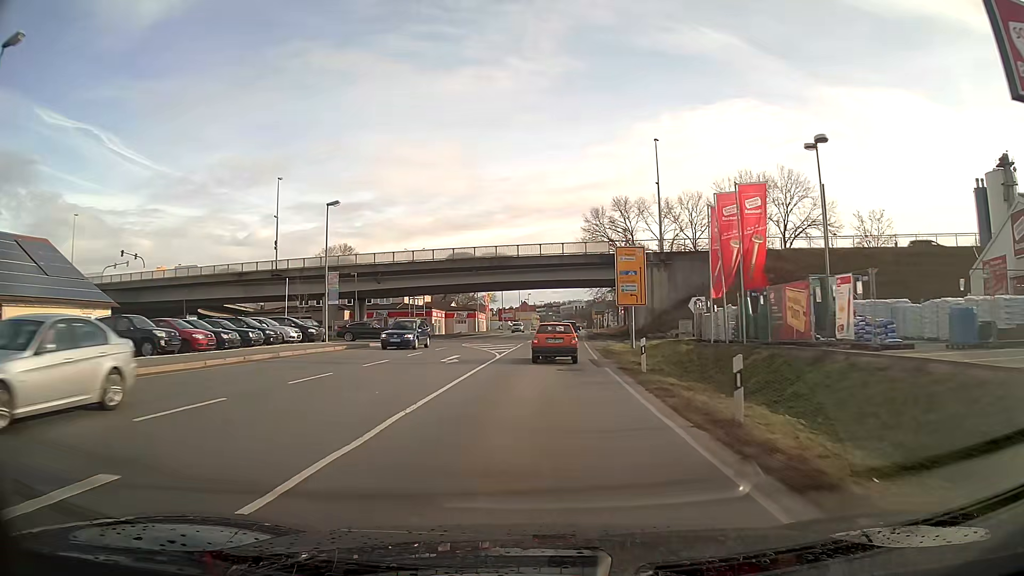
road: primary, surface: asphalt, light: Day
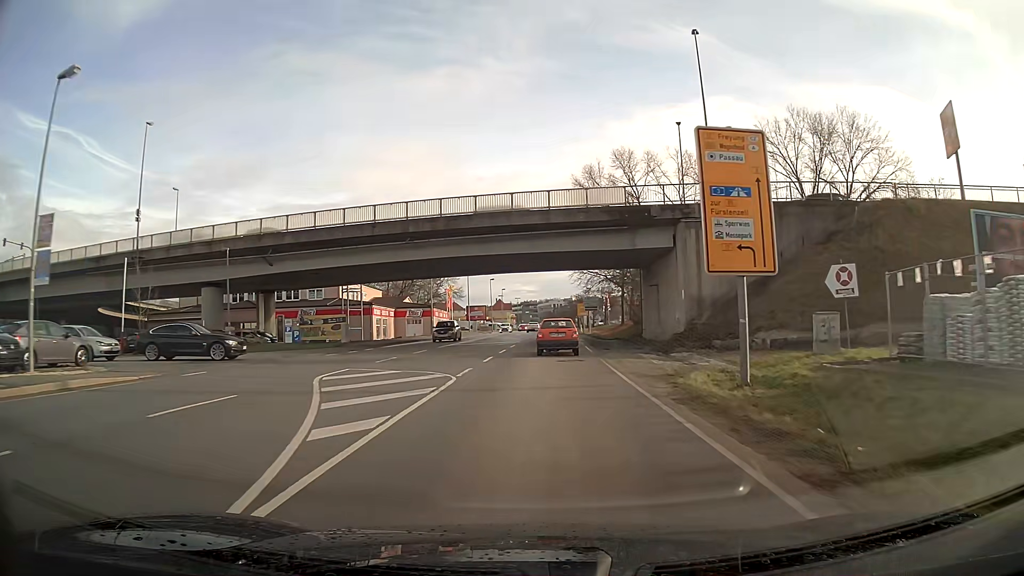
(+0.5, +23.6) m; +2°
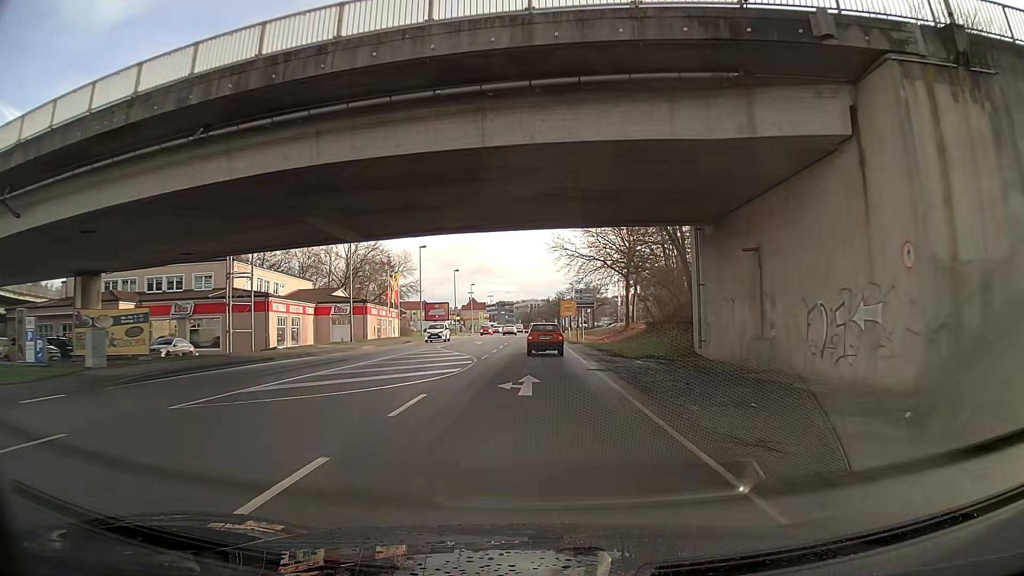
(+0.4, +24.0) m; +2°
